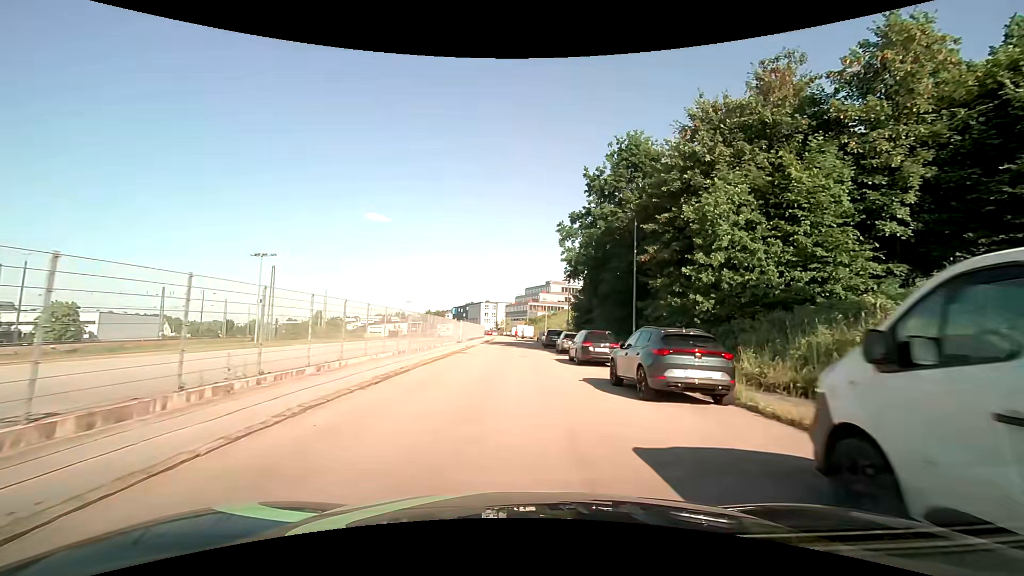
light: Day
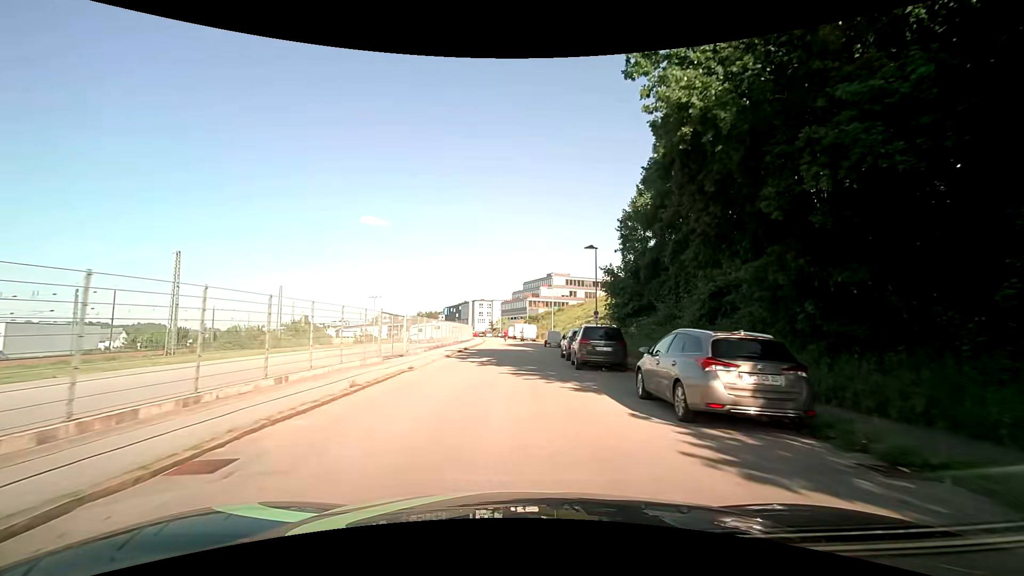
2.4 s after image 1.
(+0.1, +24.6) m; 0°
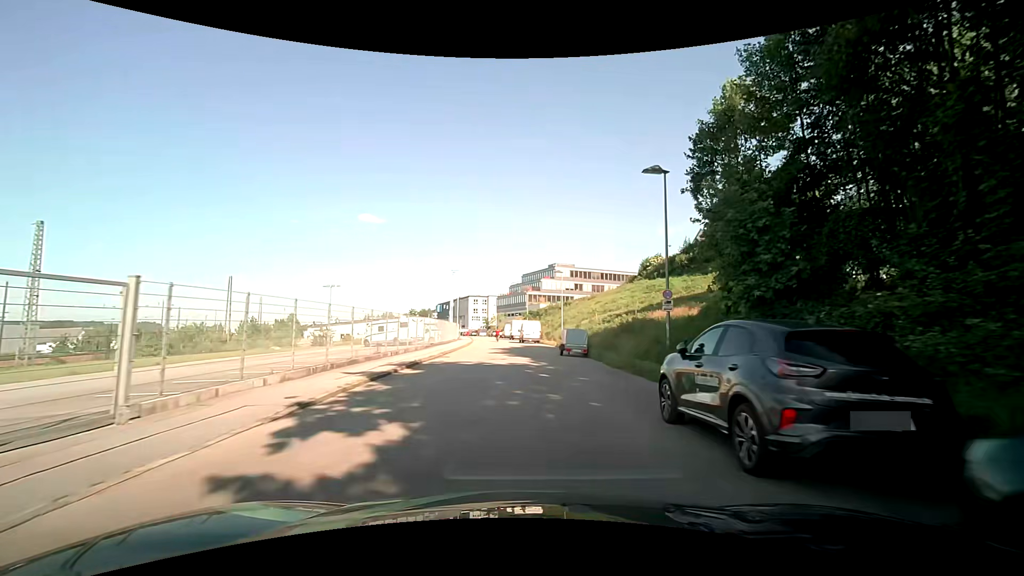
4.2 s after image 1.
(+0.1, +18.9) m; +1°
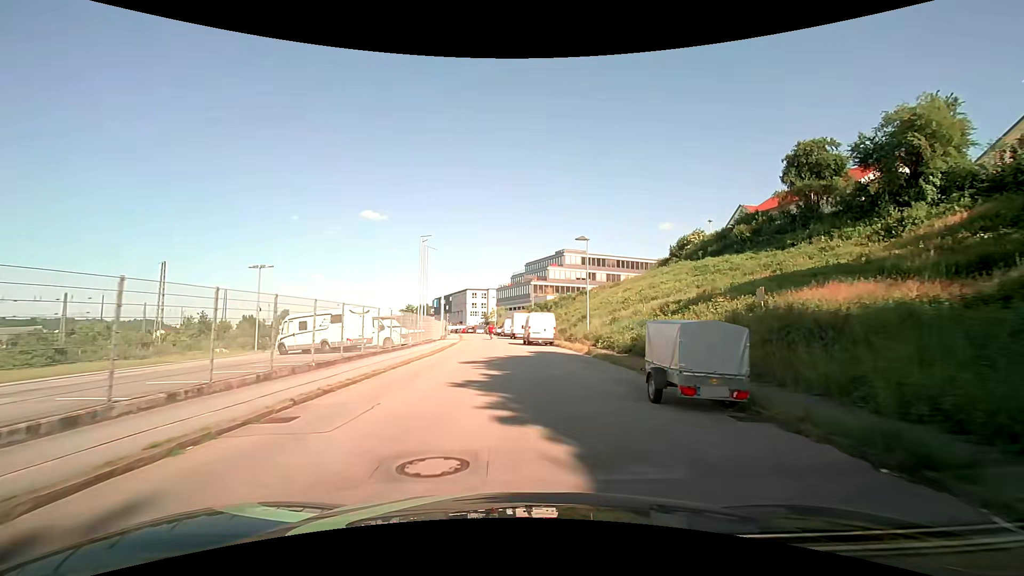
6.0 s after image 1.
(-0.2, +18.5) m; -1°
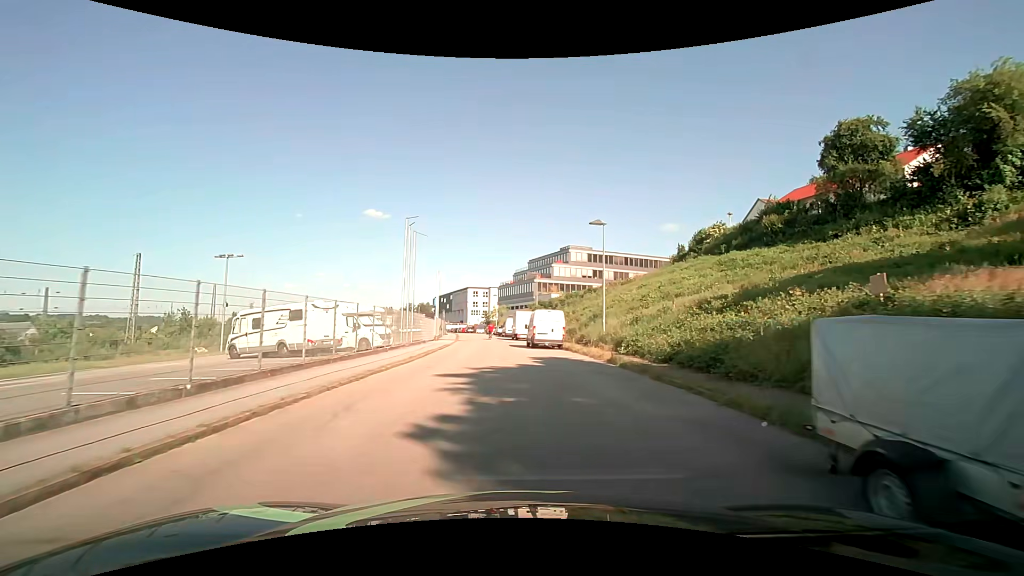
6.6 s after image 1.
(0.0, +5.8) m; -1°
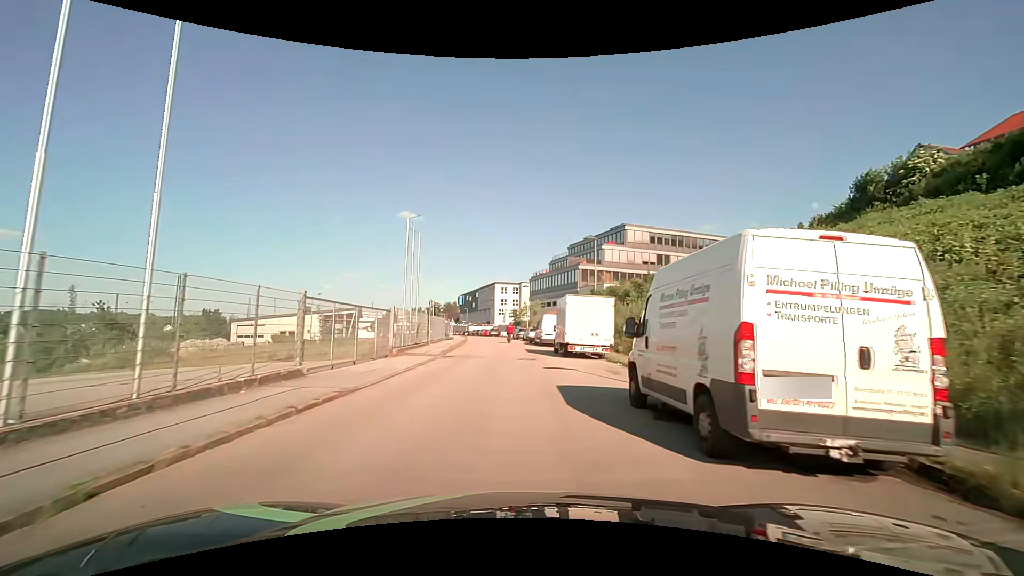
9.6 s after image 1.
(-0.6, +26.6) m; -4°
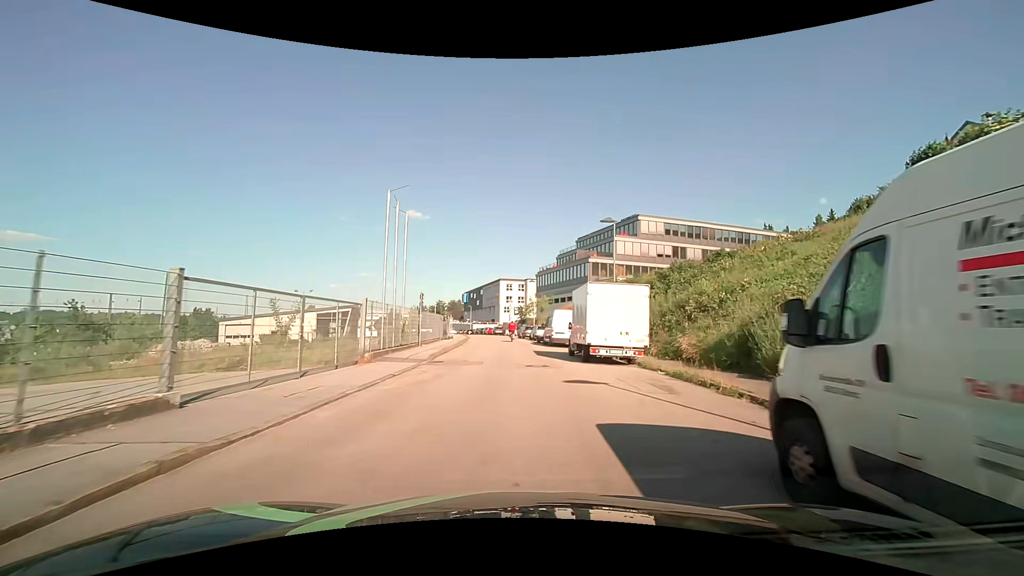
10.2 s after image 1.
(0.0, +5.2) m; 0°
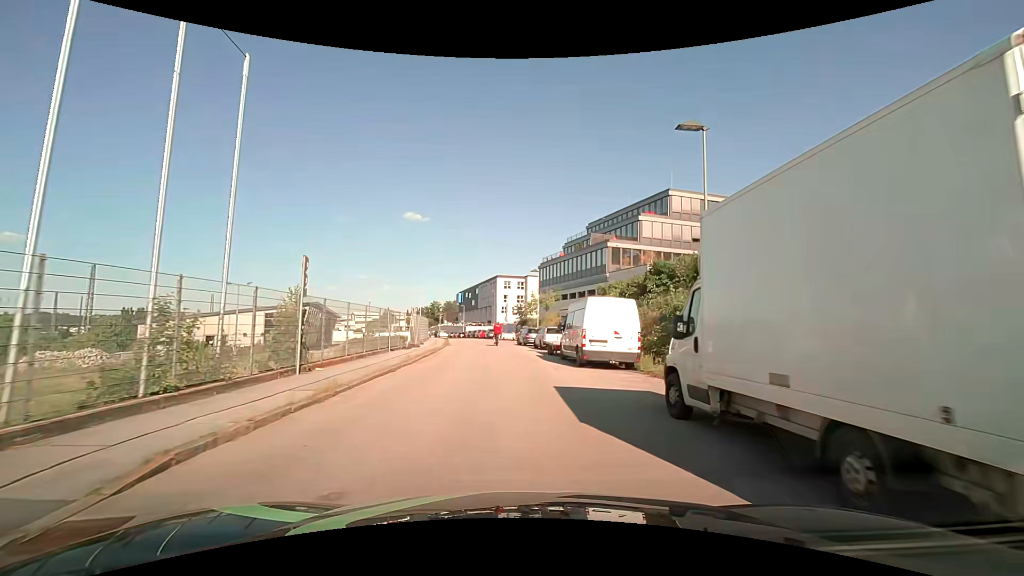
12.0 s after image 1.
(-0.1, +15.8) m; 0°
(0, +10) (0, +20) (-1, +30) (-2, +40) (-3, +50) (-5, +60) (-6, +70) (-8, +79) (-10, +89) (-13, +99) m
